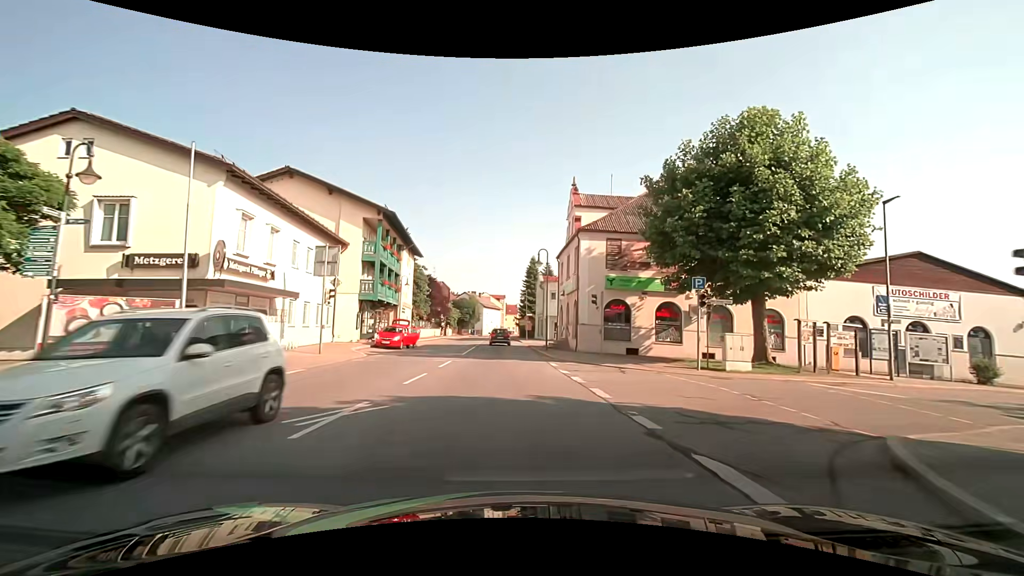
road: secondary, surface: asphalt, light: Day
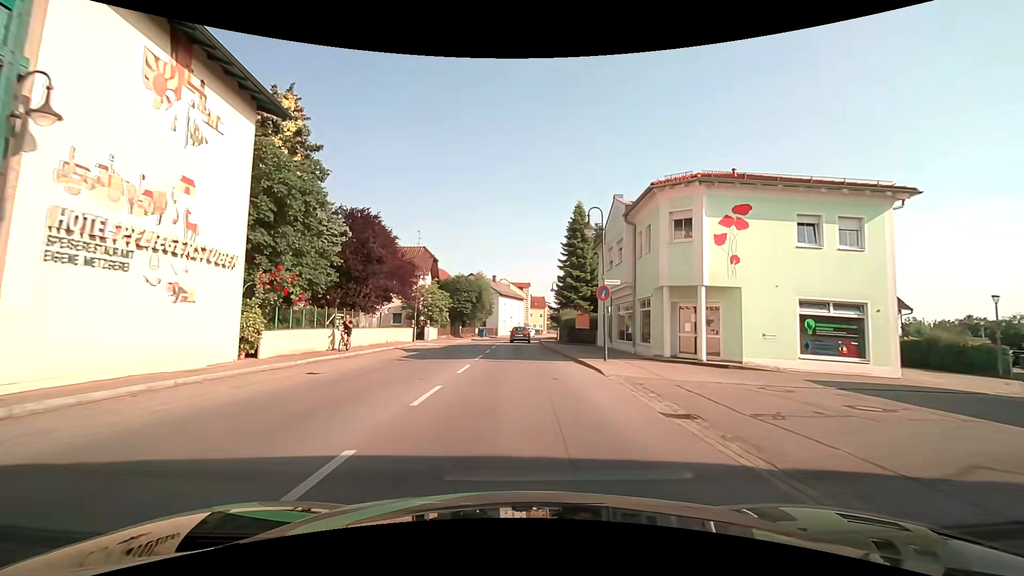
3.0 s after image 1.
(-1.4, +37.8) m; -3°
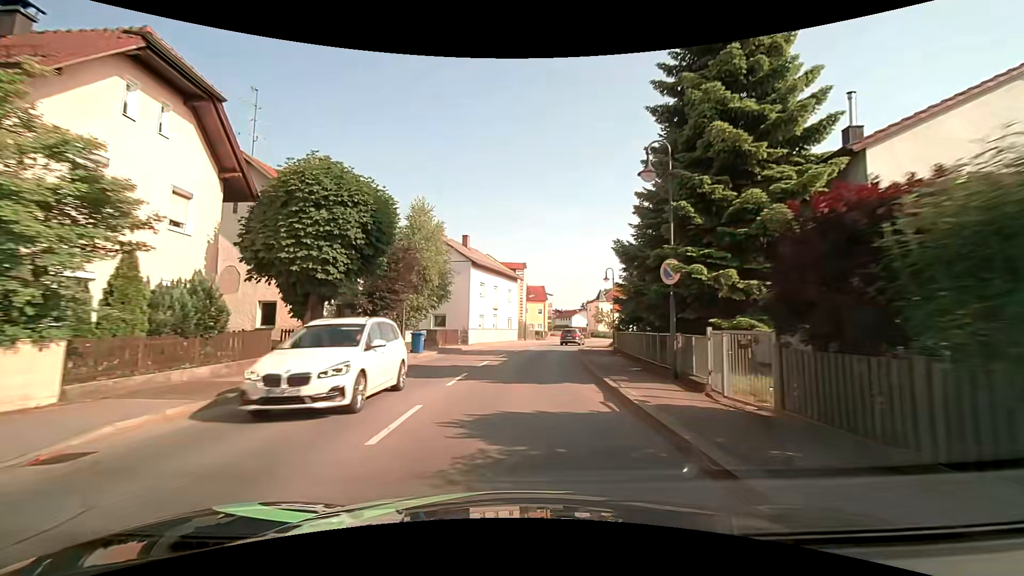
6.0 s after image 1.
(+0.3, +38.5) m; +1°
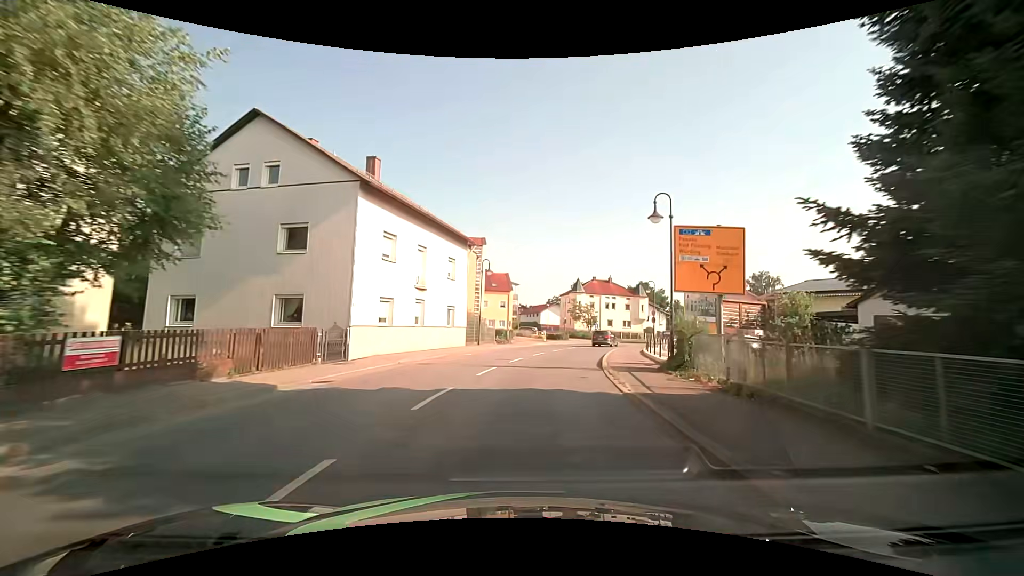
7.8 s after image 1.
(+0.8, +21.3) m; +4°
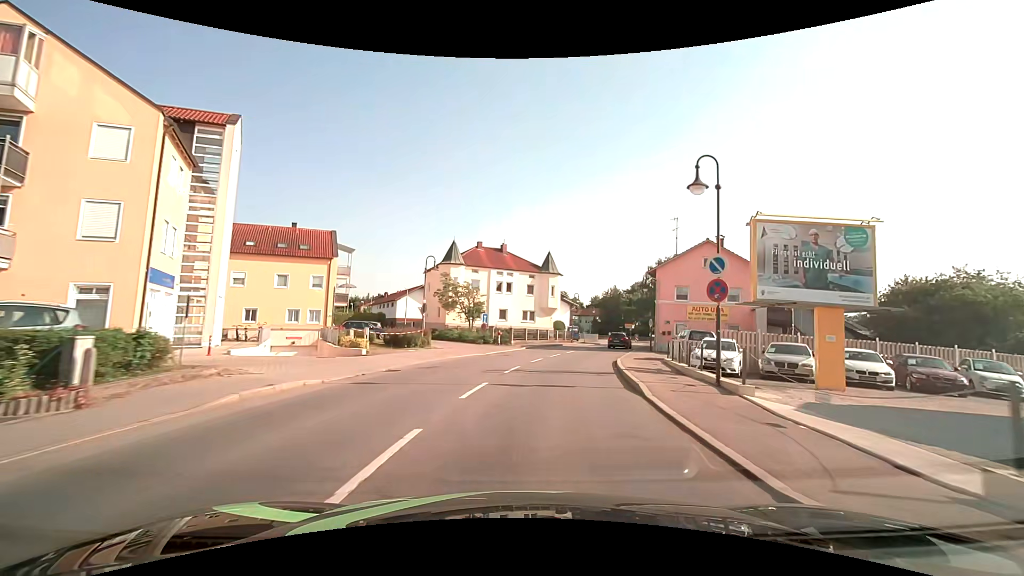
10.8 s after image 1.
(+3.9, +33.3) m; +14°
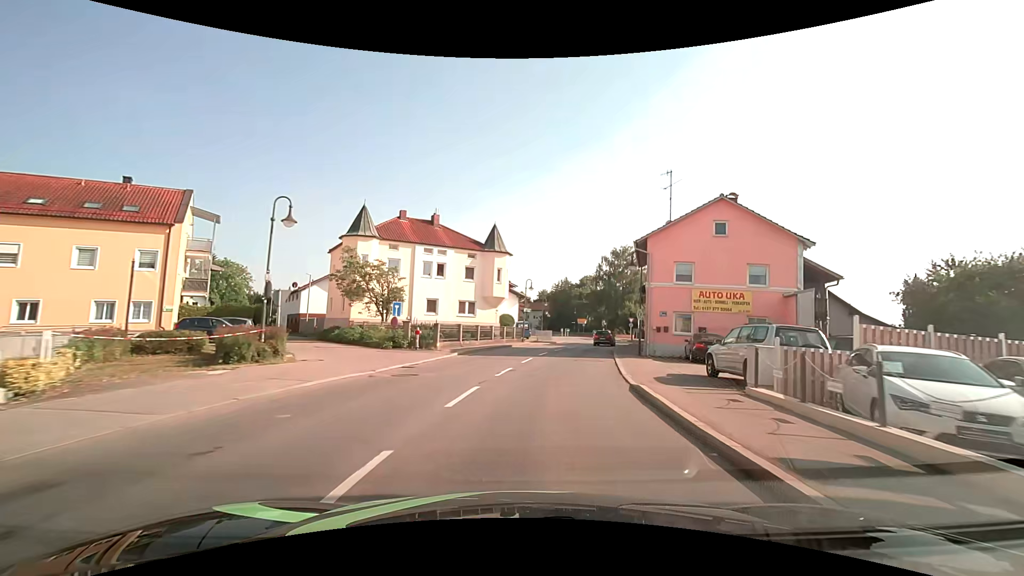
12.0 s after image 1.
(+0.7, +13.0) m; +6°
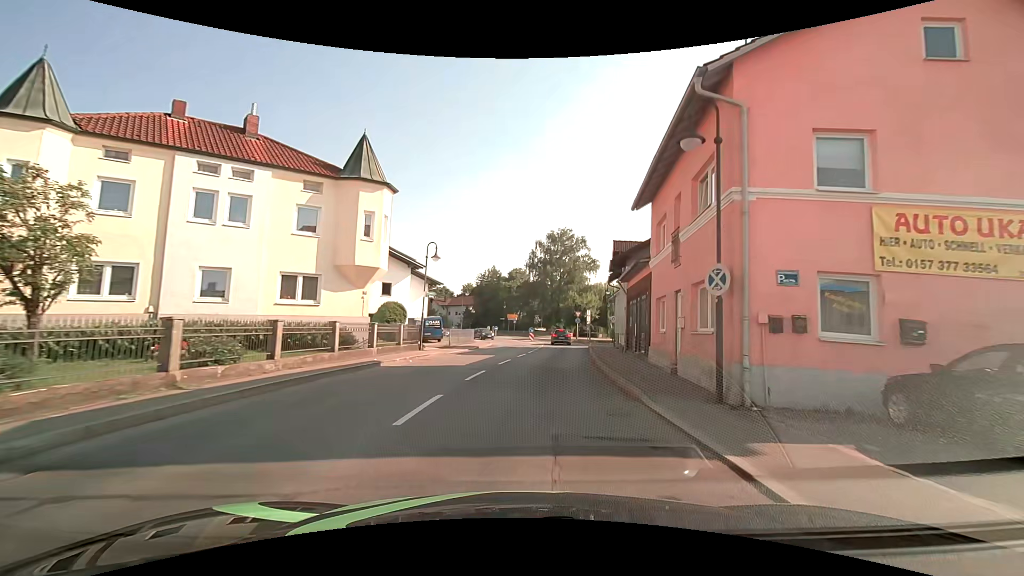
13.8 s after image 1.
(+1.6, +19.1) m; +9°
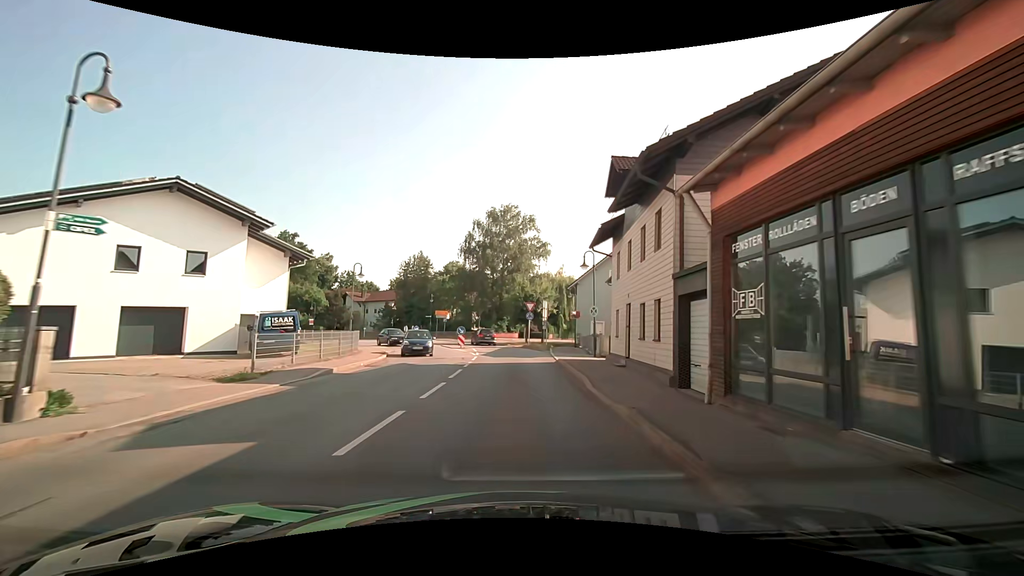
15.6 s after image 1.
(+1.1, +18.7) m; +7°
(0, +10) (0, +20) (-1, +30) (-2, +40) (-4, +50) (-8, +59) (-17, +62) (-27, +66) (-34, +73) (-42, +79) m
